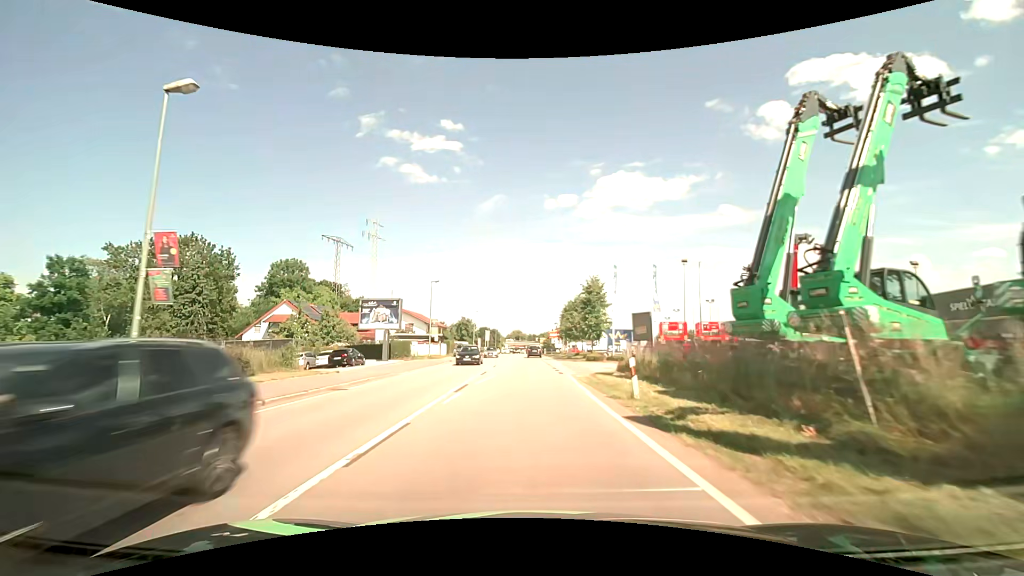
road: primary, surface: asphalt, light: Day
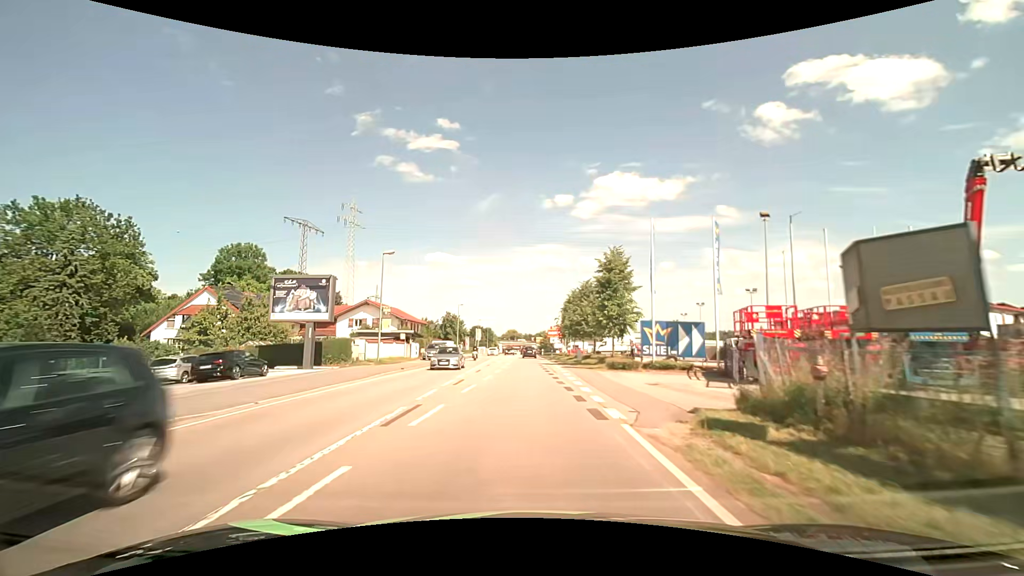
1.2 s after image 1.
(0.0, +15.2) m; 0°
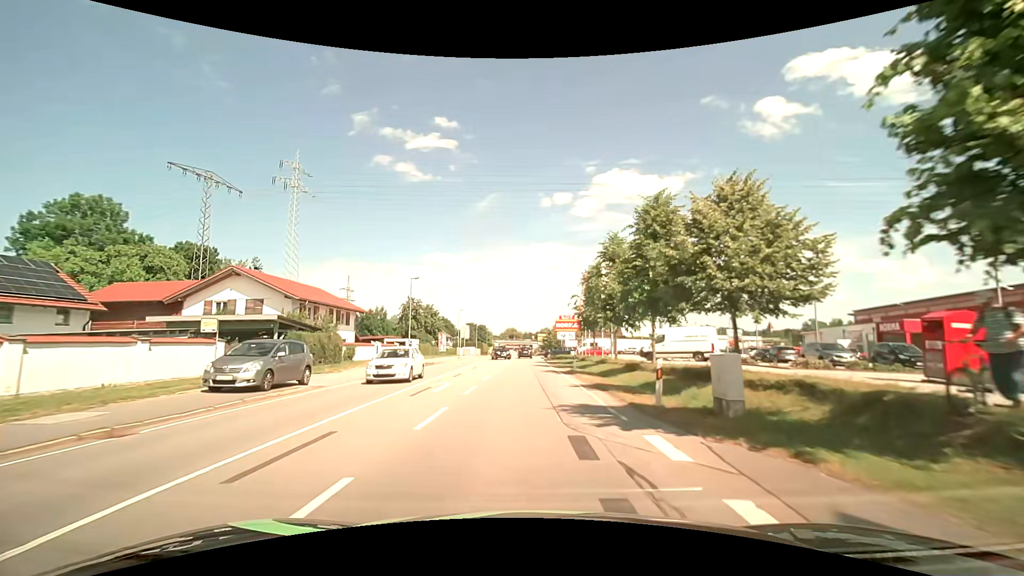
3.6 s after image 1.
(+0.5, +30.5) m; +1°
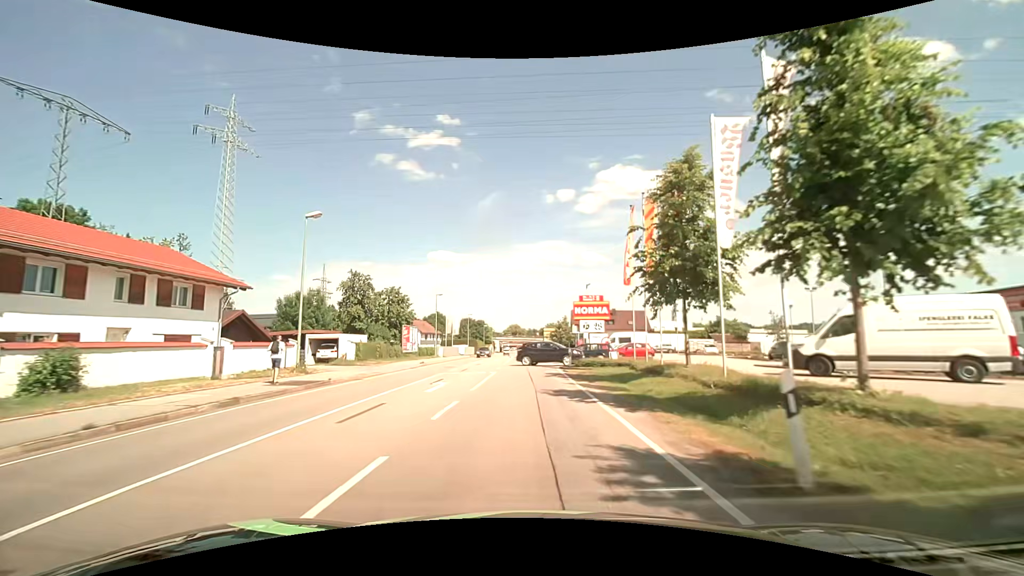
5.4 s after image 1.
(-0.1, +22.9) m; -2°
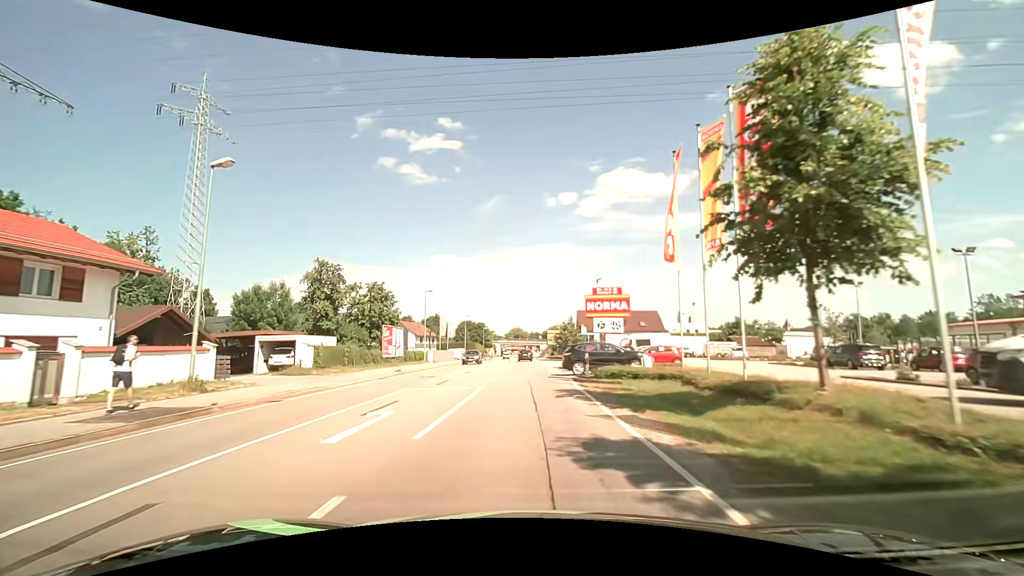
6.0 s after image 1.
(+0.1, +7.7) m; +1°
